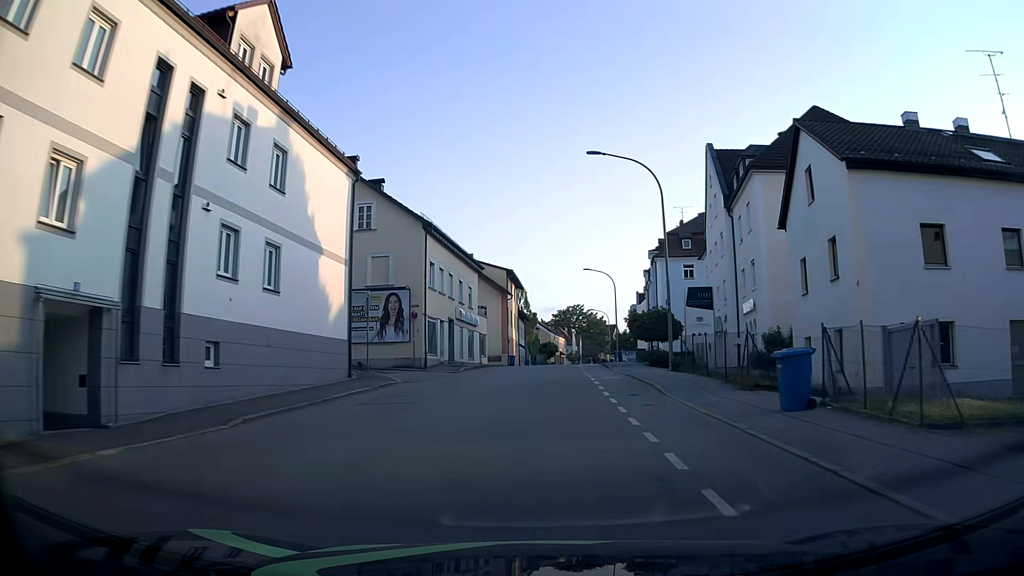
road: tertiary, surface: asphalt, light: Day
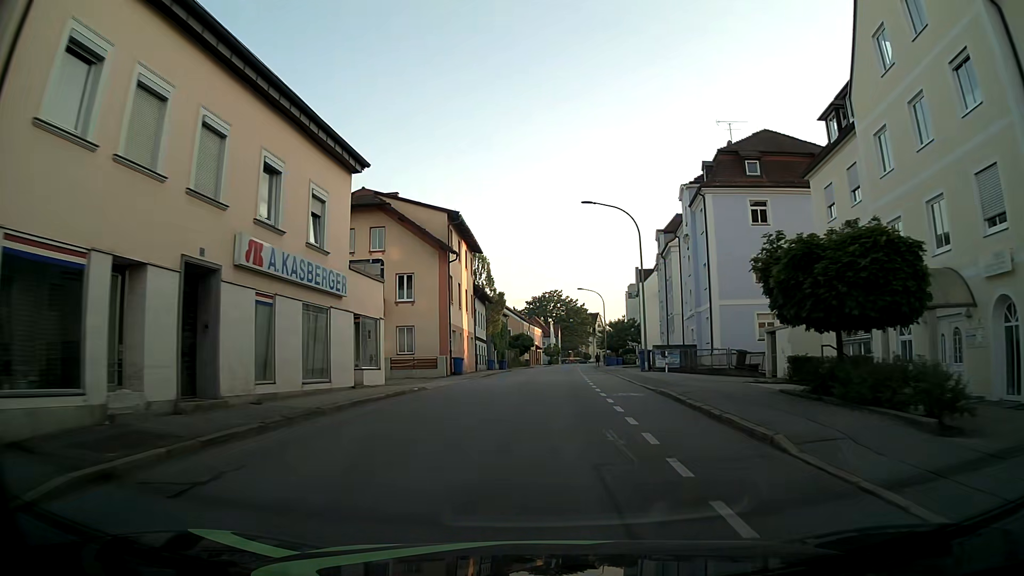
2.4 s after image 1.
(+0.8, +28.3) m; +3°
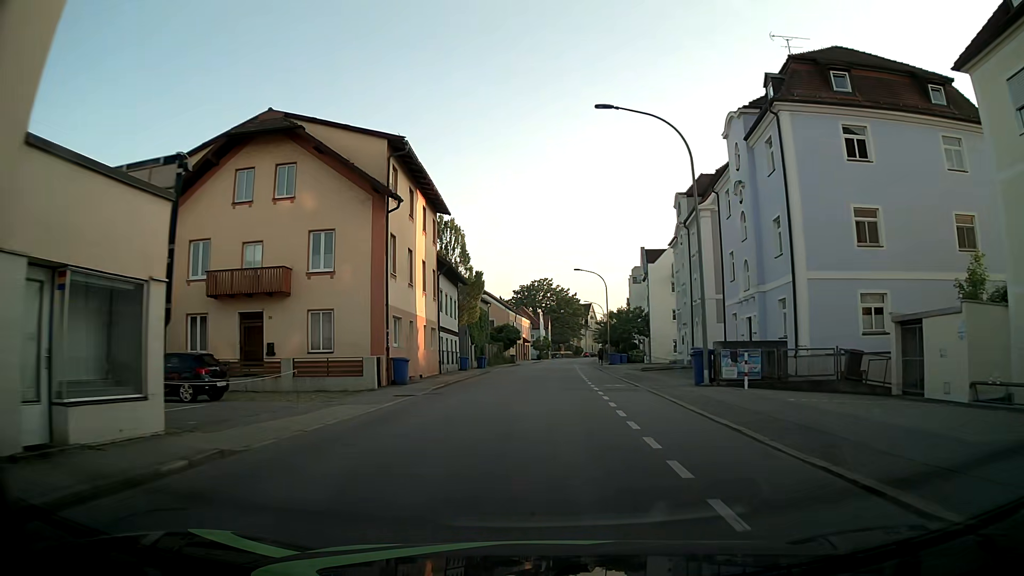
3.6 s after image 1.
(0.0, +14.1) m; 0°
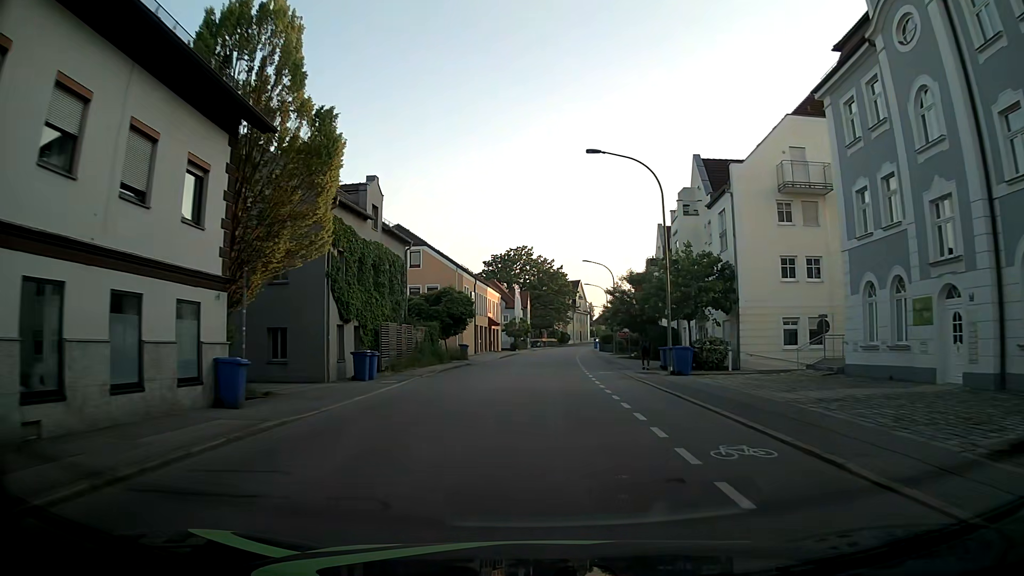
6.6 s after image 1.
(+0.7, +35.7) m; +2°
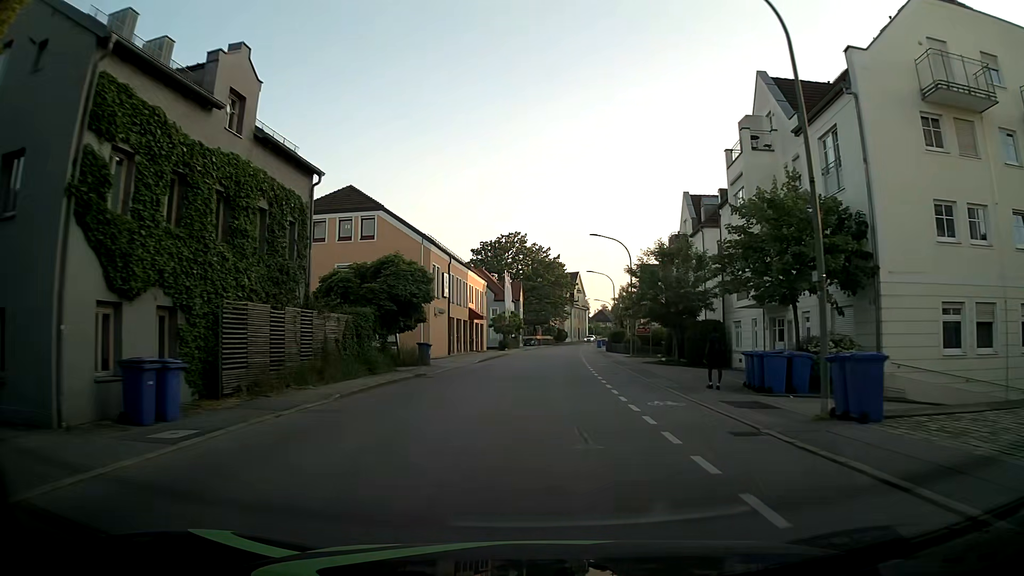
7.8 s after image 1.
(0.0, +14.6) m; 0°
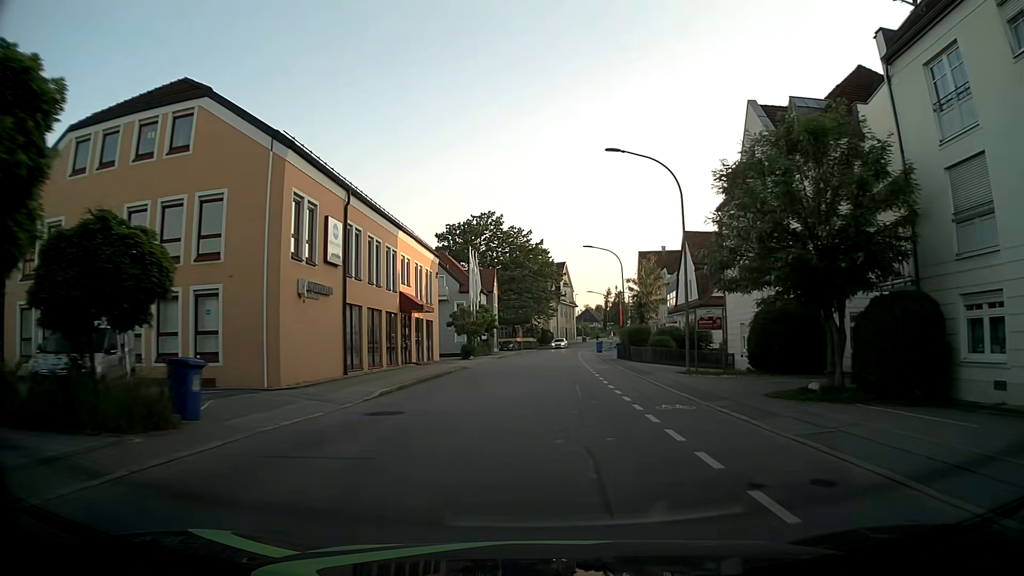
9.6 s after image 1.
(+0.3, +22.2) m; +1°
(0, +10) (+1, +20) (+1, +30) (+2, +40) (+2, +50) (+3, +60) (+3, +70) (+4, +80) (+6, +90) (+7, +100) m
